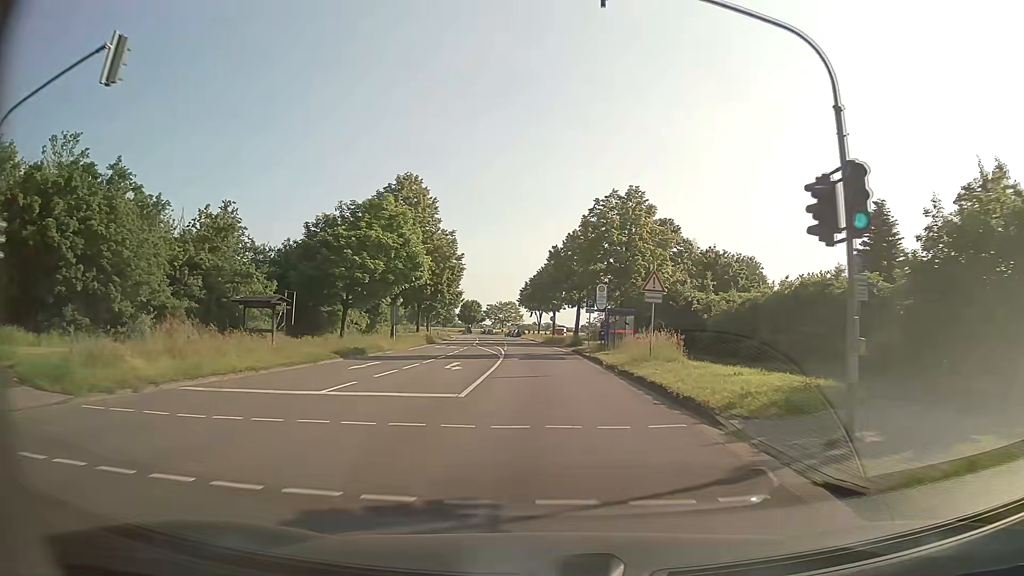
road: secondary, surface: asphalt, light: Day
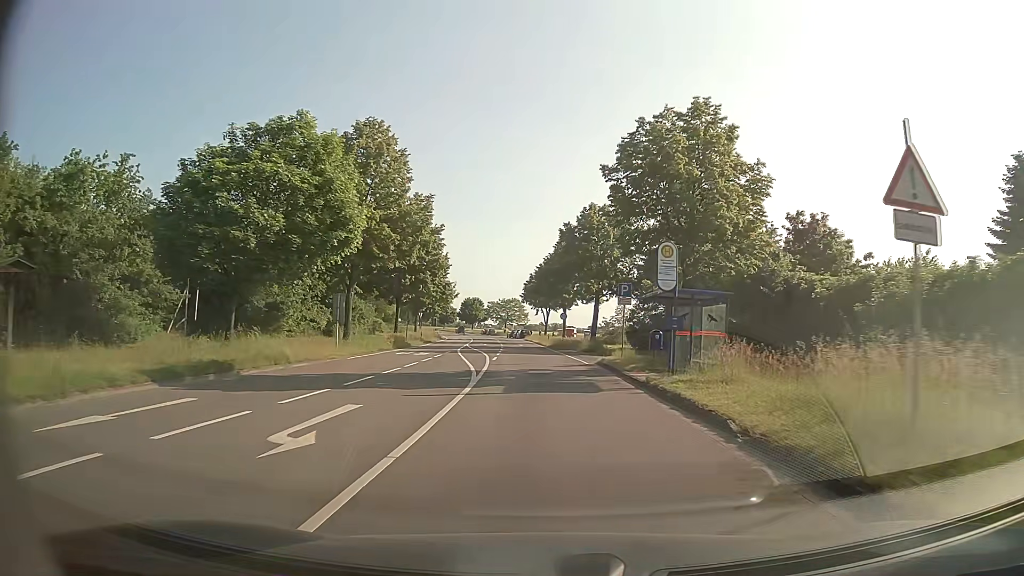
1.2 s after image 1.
(-0.1, +16.1) m; -1°
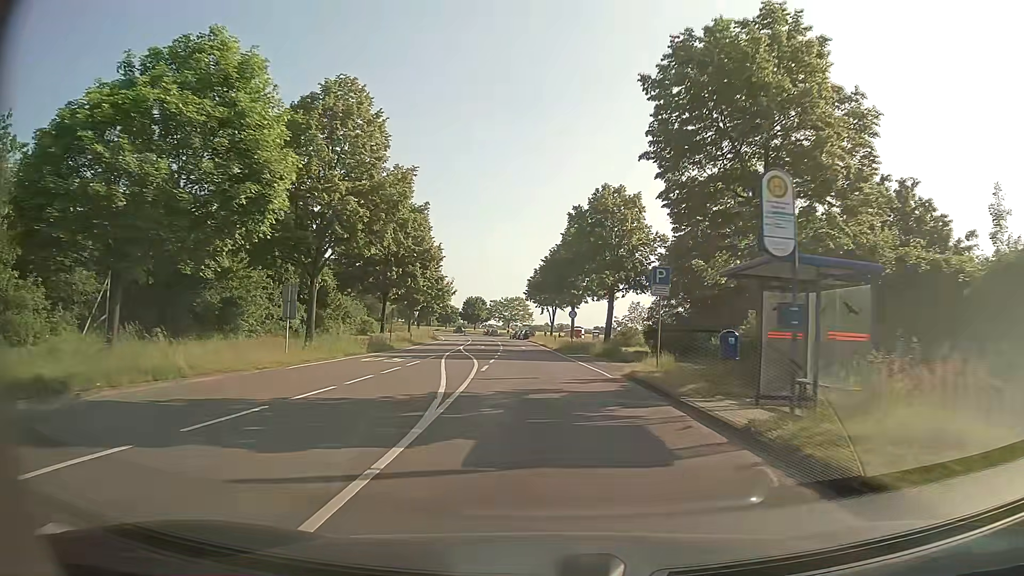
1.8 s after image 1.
(0.0, +8.0) m; 0°
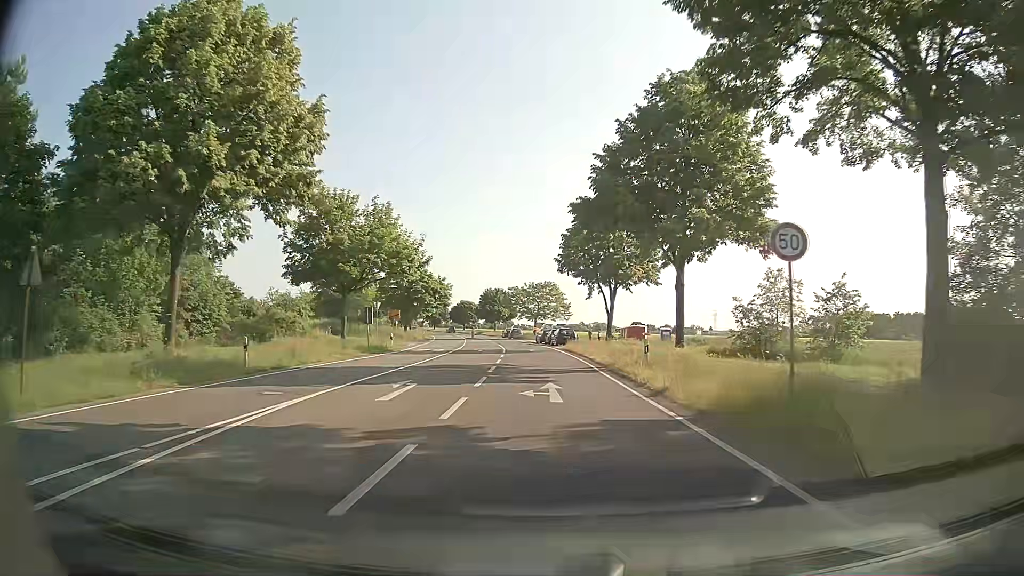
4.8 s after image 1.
(-1.0, +39.7) m; -3°
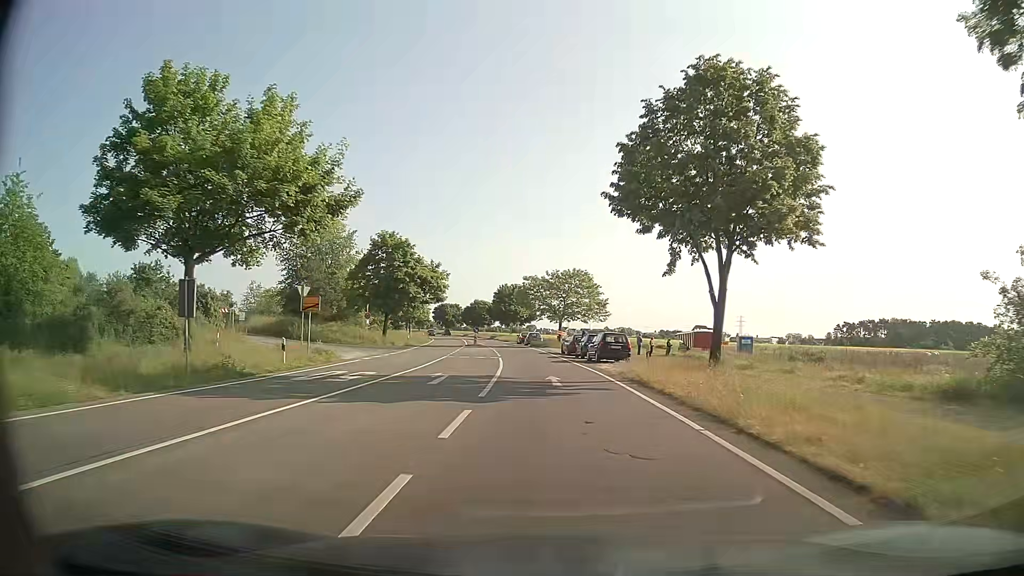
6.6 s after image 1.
(-0.5, +23.6) m; -2°
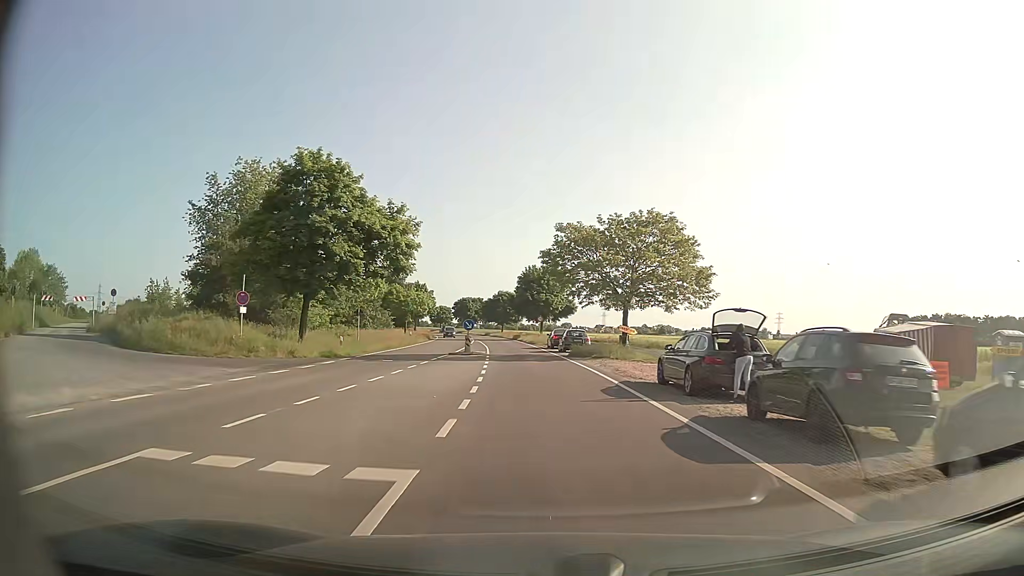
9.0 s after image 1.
(-0.6, +31.0) m; -2°
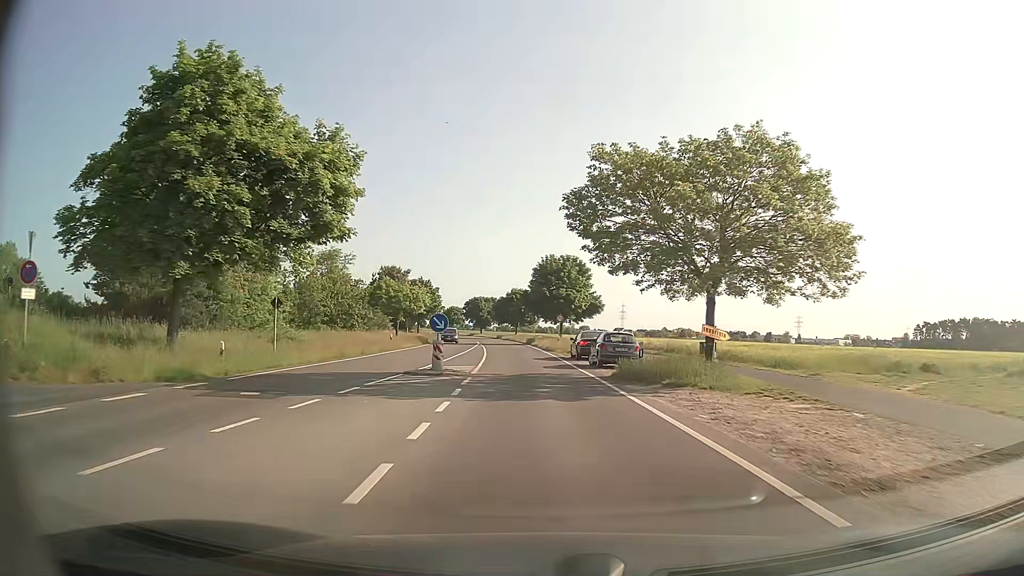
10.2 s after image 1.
(-0.2, +15.4) m; -2°
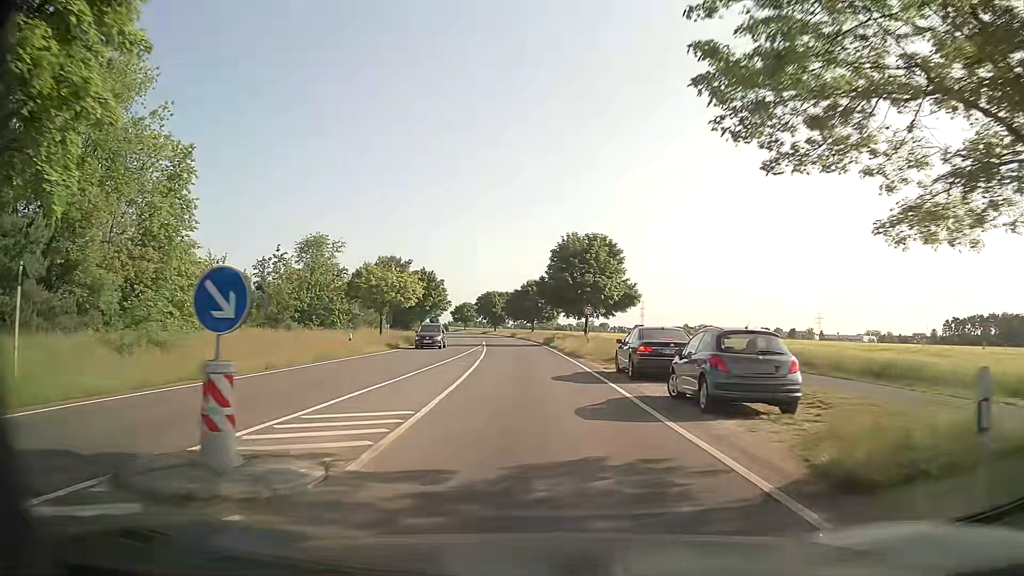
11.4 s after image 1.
(-0.2, +15.3) m; -1°
(0, +10) (0, +20) (-1, +30) (-2, +40) (-2, +50) (-3, +60) (-4, +70) (-5, +80) (-6, +90) (-7, +100) m
